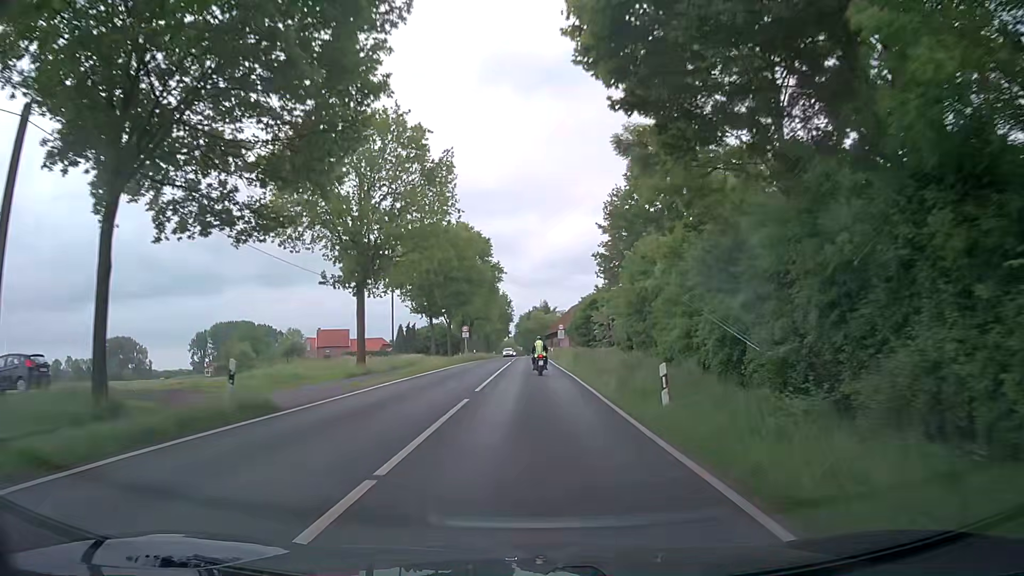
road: secondary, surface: asphalt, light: Day
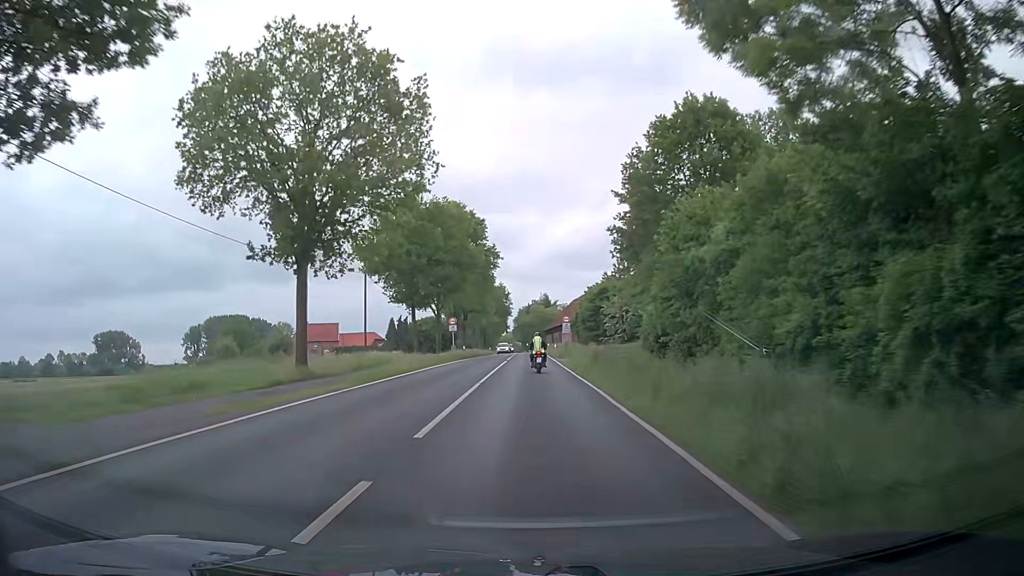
(0.0, +10.2) m; 0°
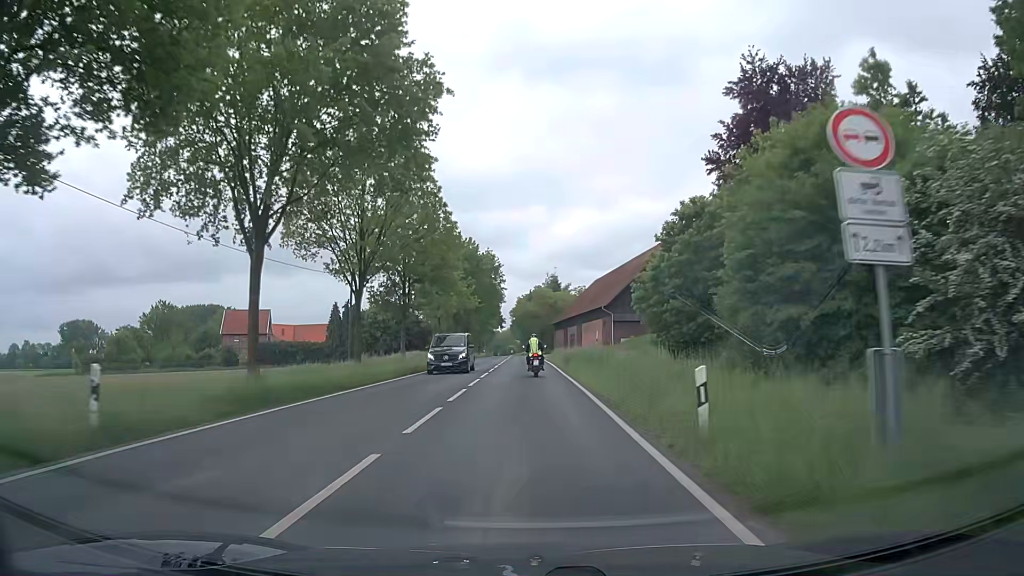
(+0.3, +49.5) m; 0°
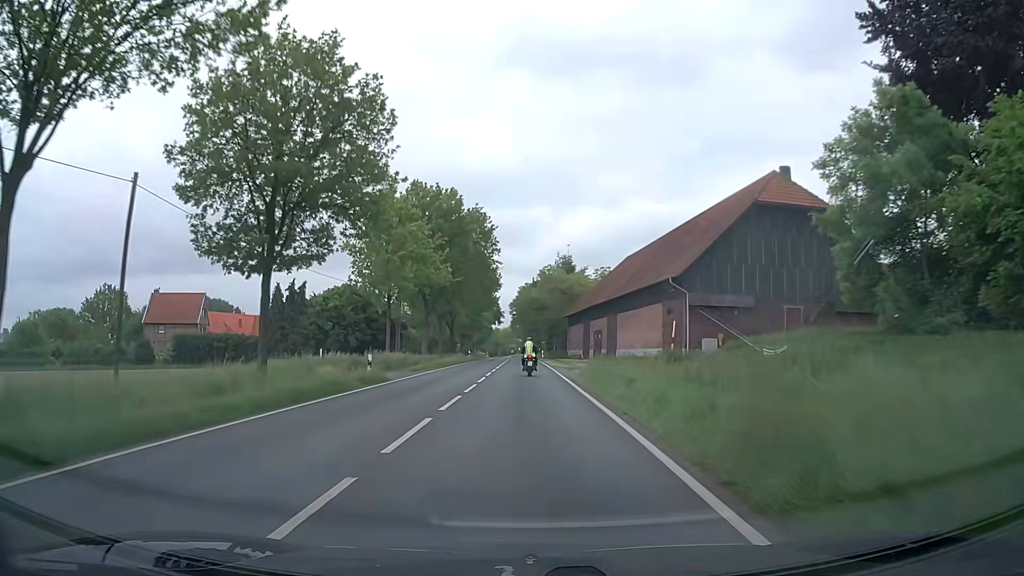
(-0.1, +29.6) m; 0°
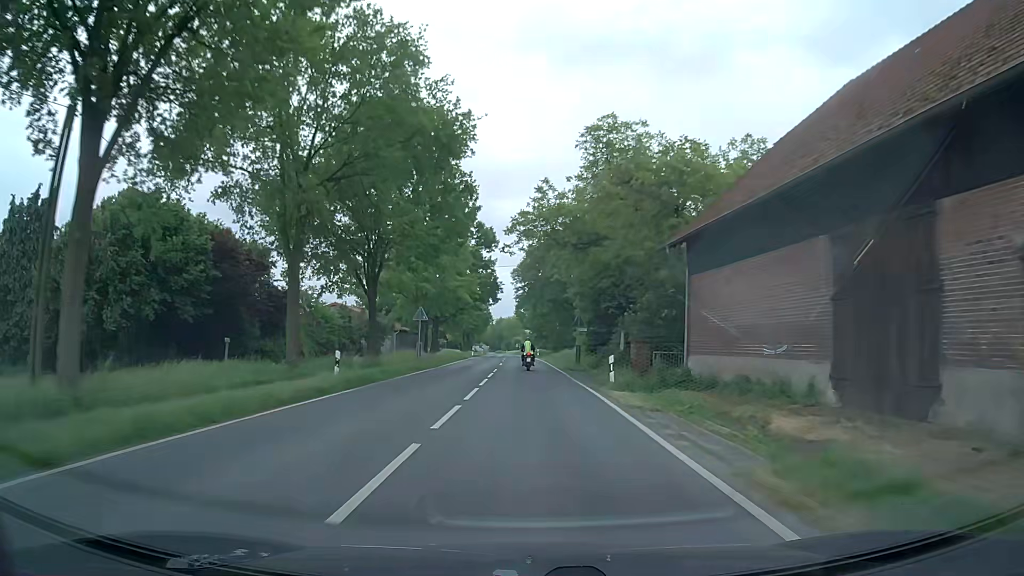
(-0.3, +53.6) m; 0°
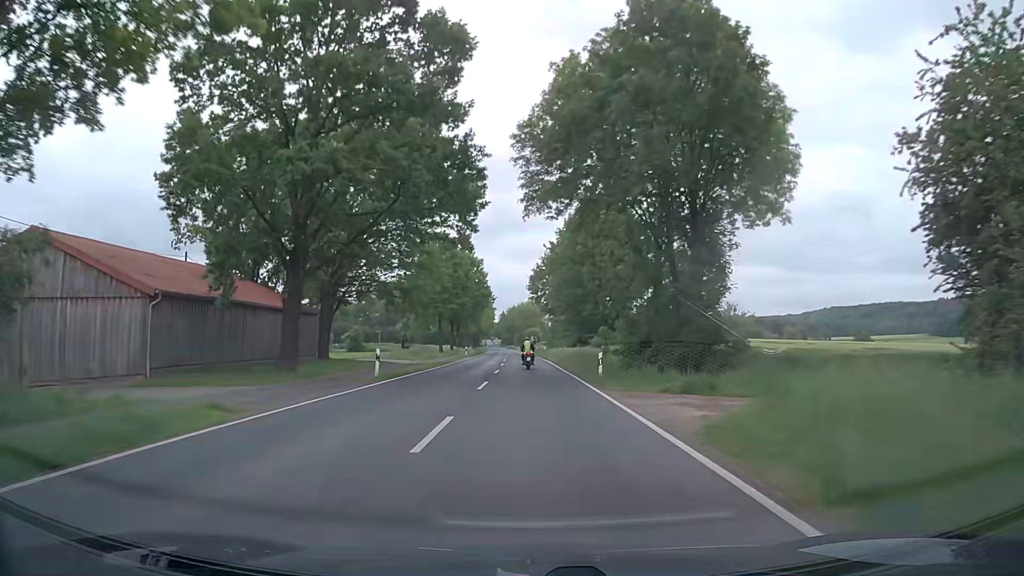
(-0.8, +58.6) m; -2°
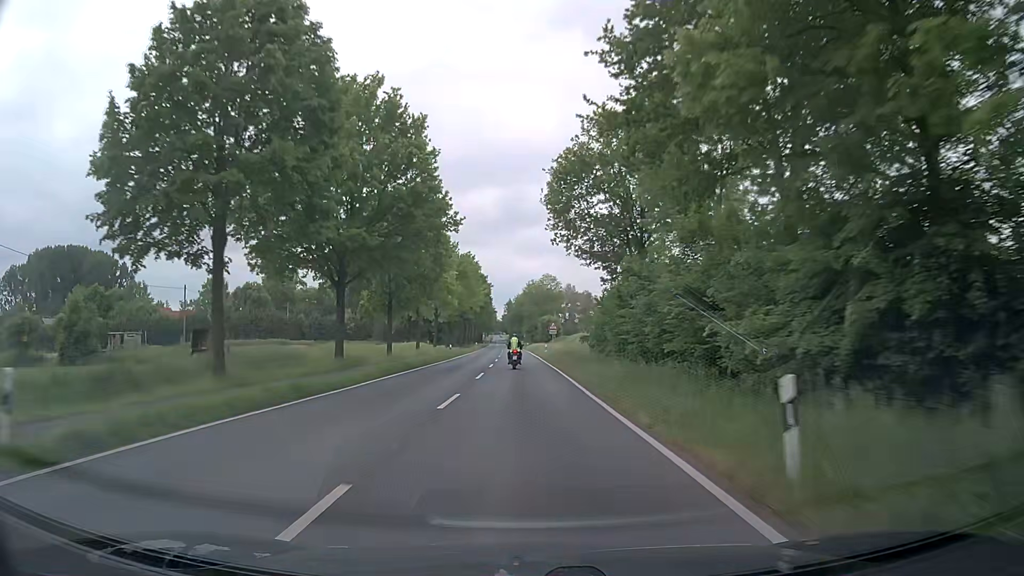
(+0.1, +62.1) m; 0°
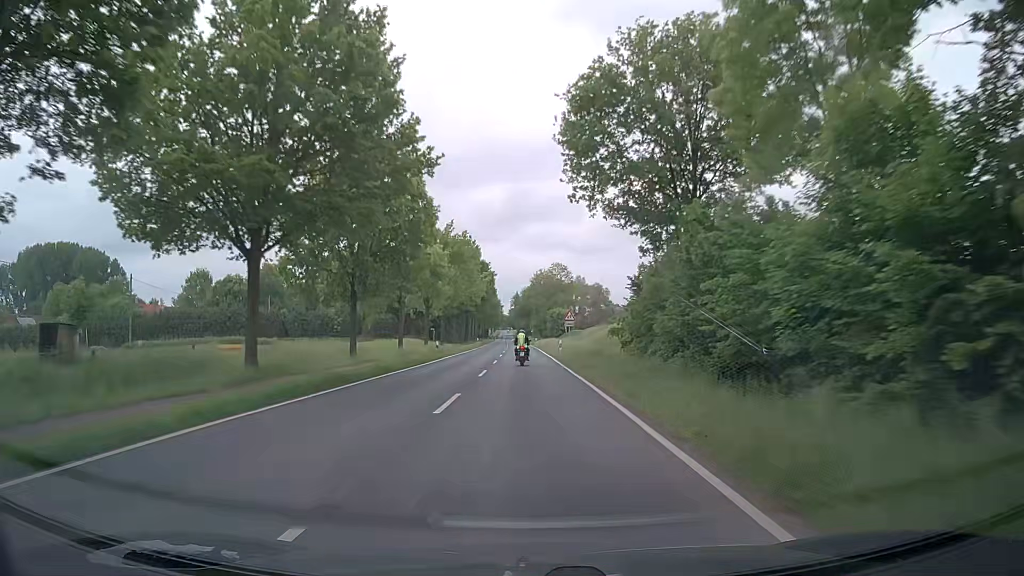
(-0.2, +12.7) m; -1°
(0, +10) (0, +20) (0, +30) (0, +40) (-1, +50) (-1, +60) (-1, +70) (-1, +80) (-2, +90) (-2, +100) m
